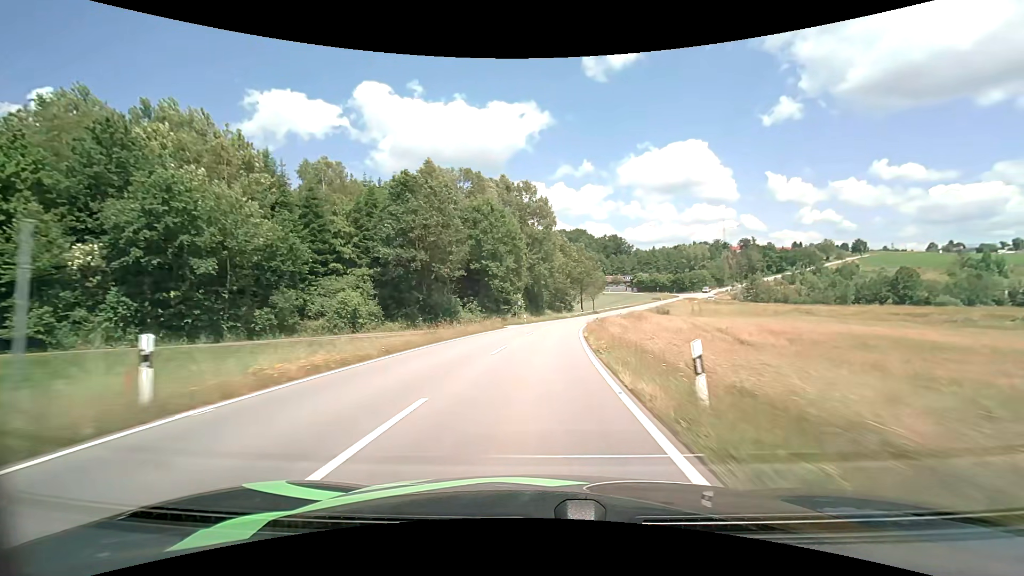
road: tertiary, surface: asphalt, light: Day
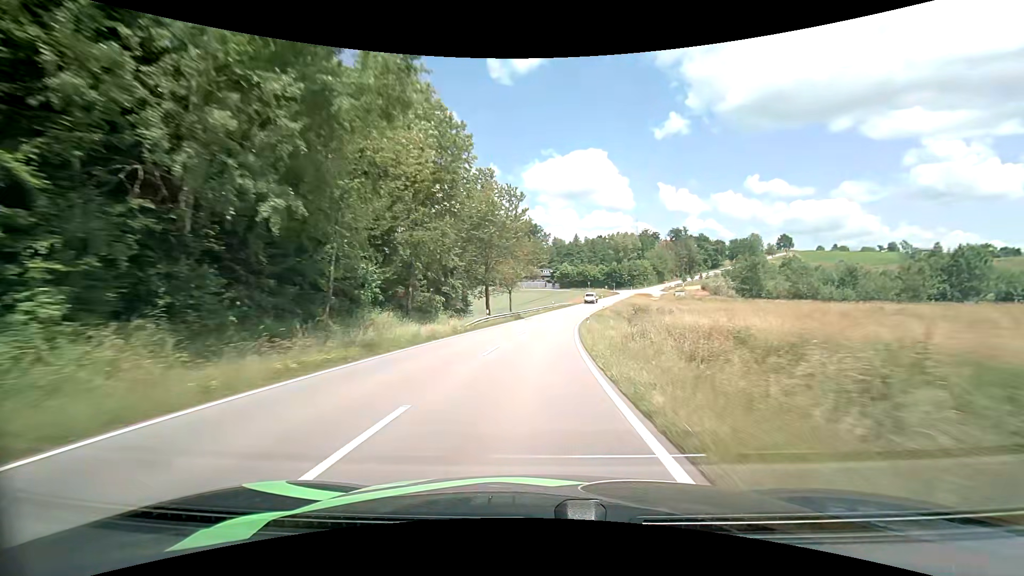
(+5.1, +62.3) m; +10°
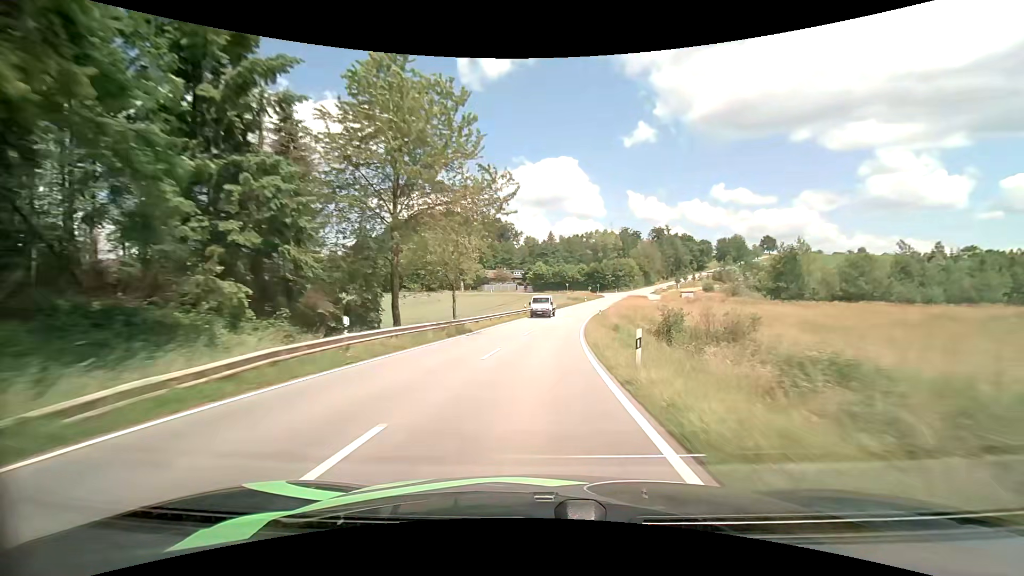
(+0.7, +25.6) m; +3°
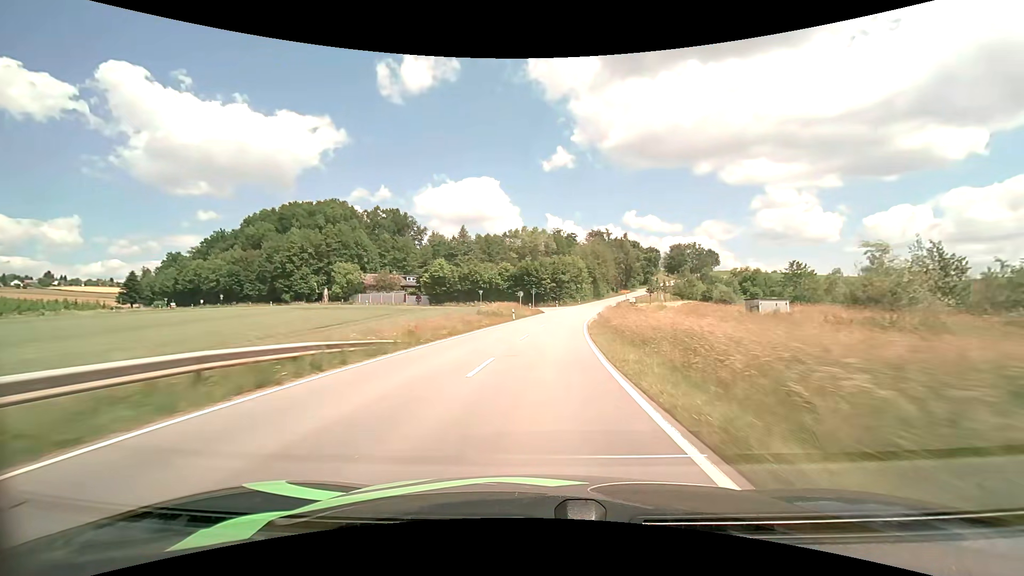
(+4.2, +53.8) m; +9°
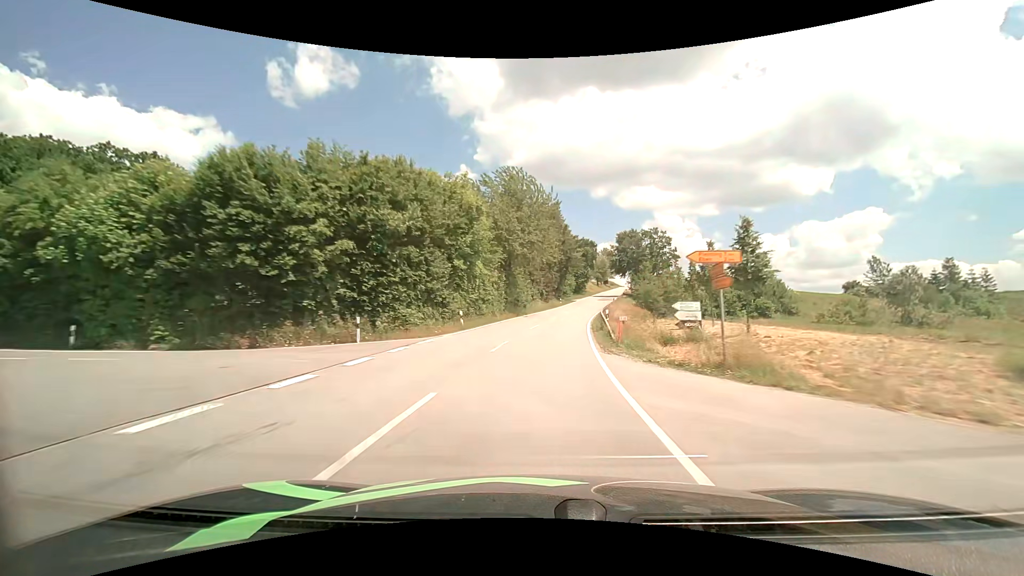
(+7.1, +69.0) m; +11°
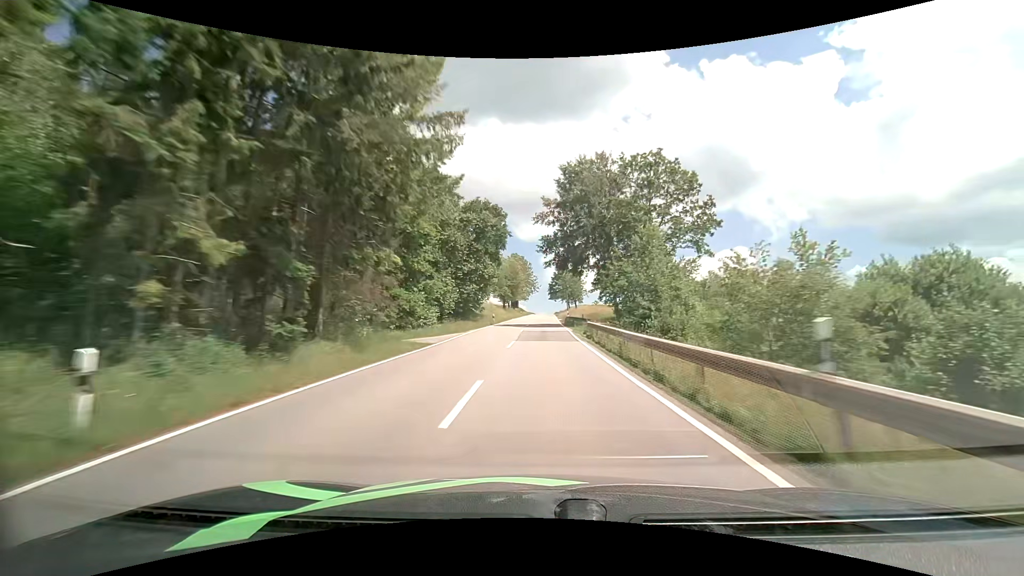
(+7.2, +70.4) m; +11°
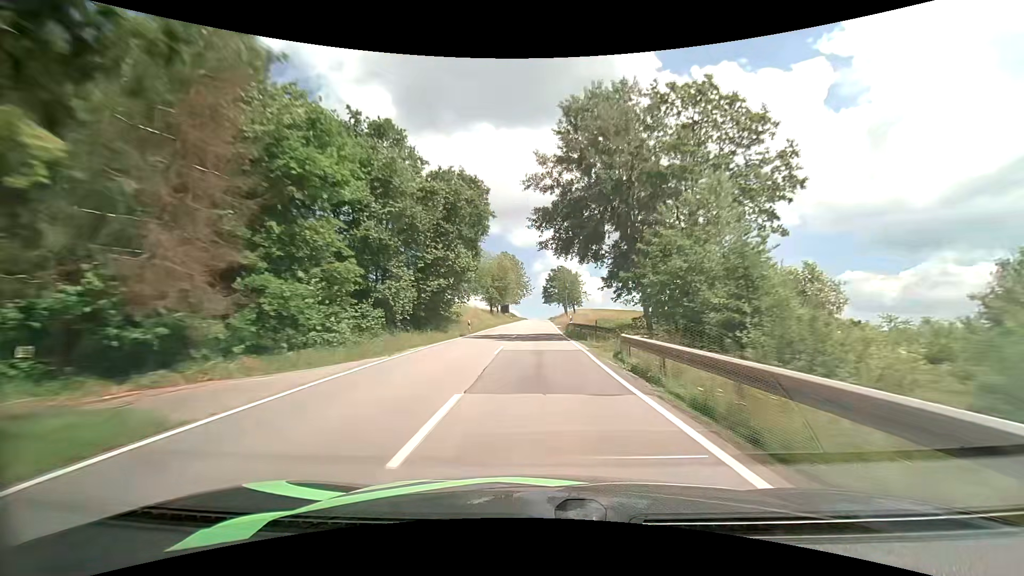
(+0.1, +14.2) m; +1°
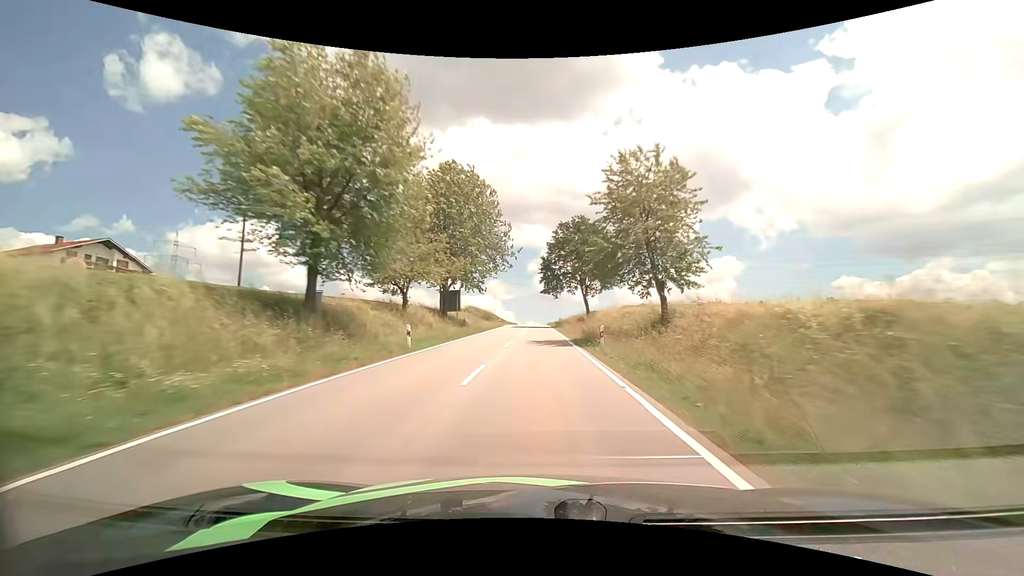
(+0.5, +69.1) m; +1°
(0, +10) (0, +20) (0, +30) (0, +40) (0, +50) (0, +60) (0, +70) (0, +80) (0, +90) (0, +100) m
